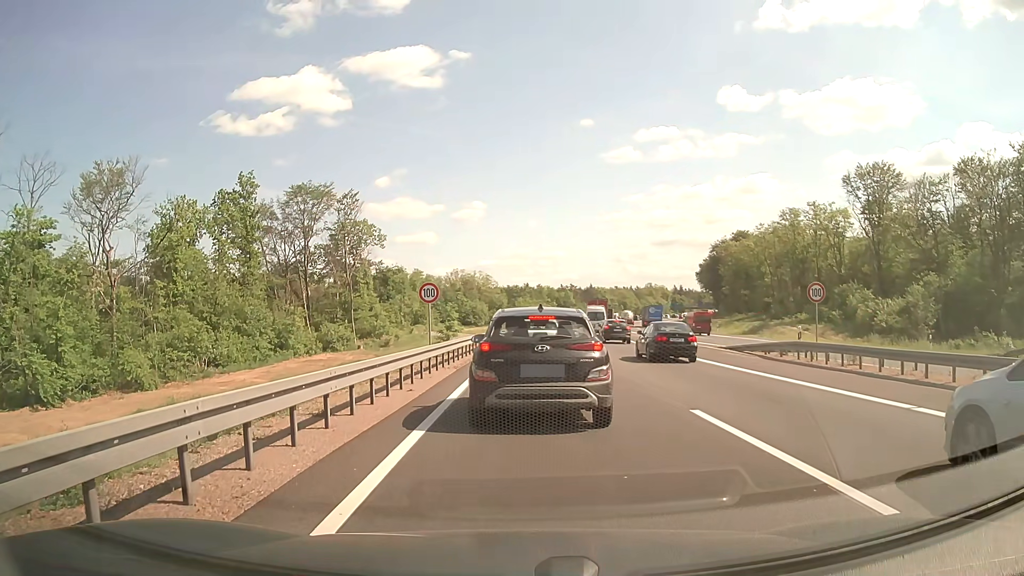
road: motorway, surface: asphalt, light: Day
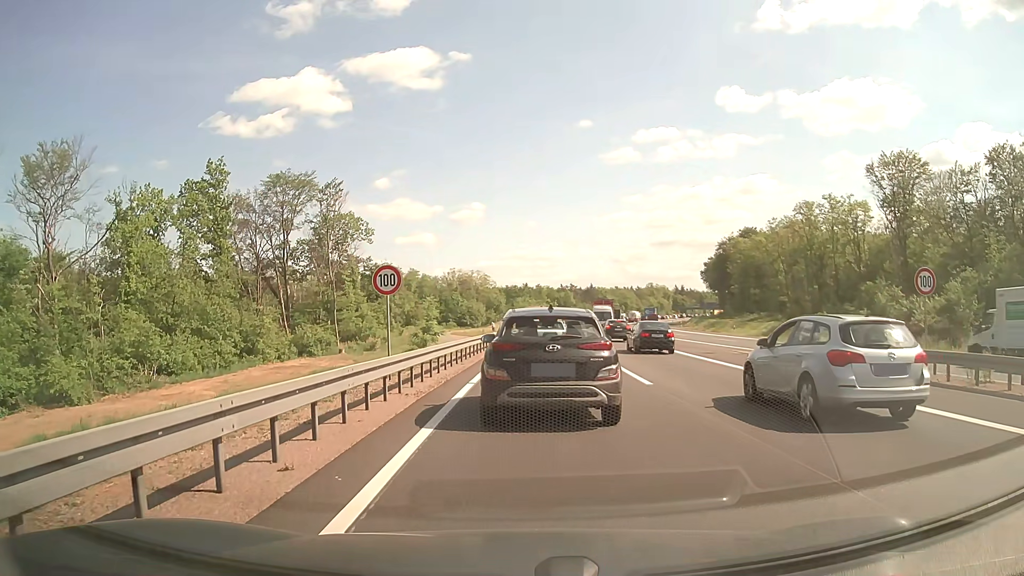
(+0.1, +7.6) m; 0°
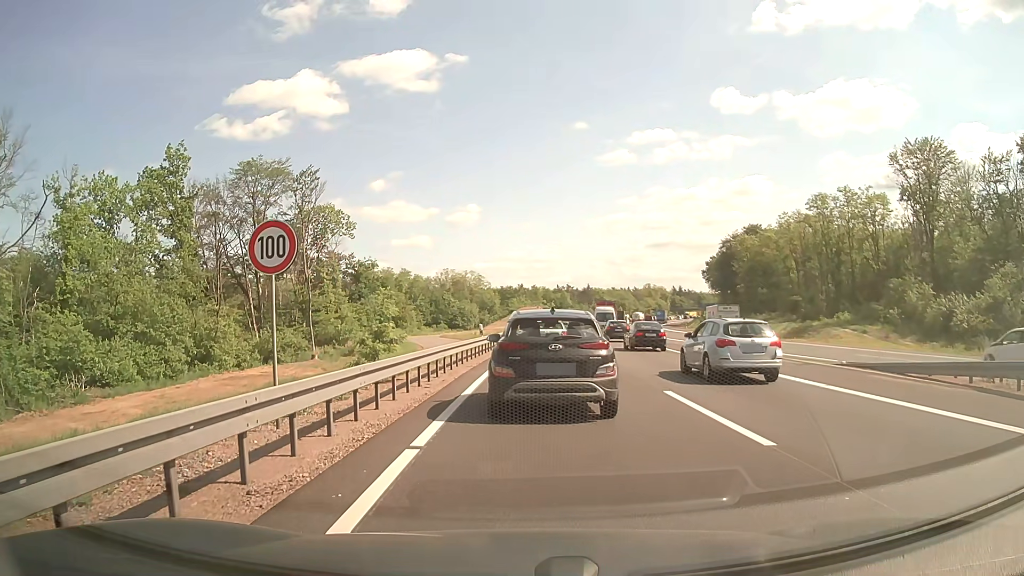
(+0.1, +7.7) m; 0°
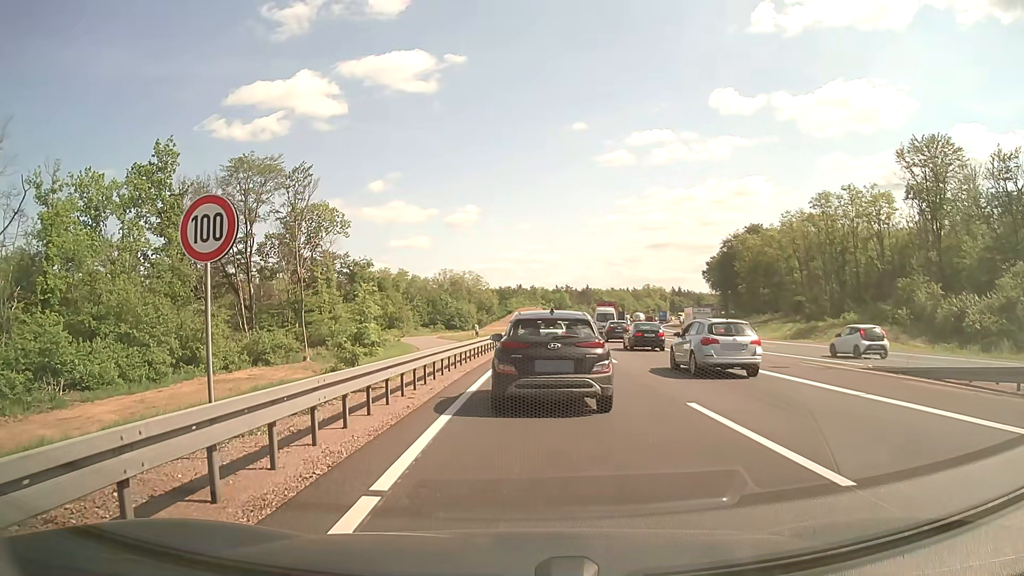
(0.0, +2.0) m; 0°
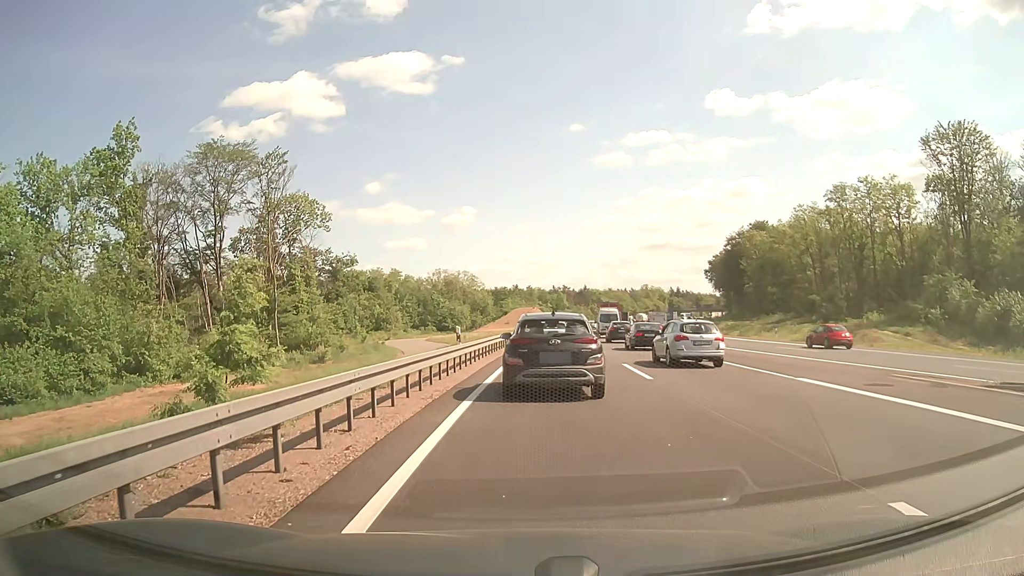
(+0.1, +6.9) m; 0°
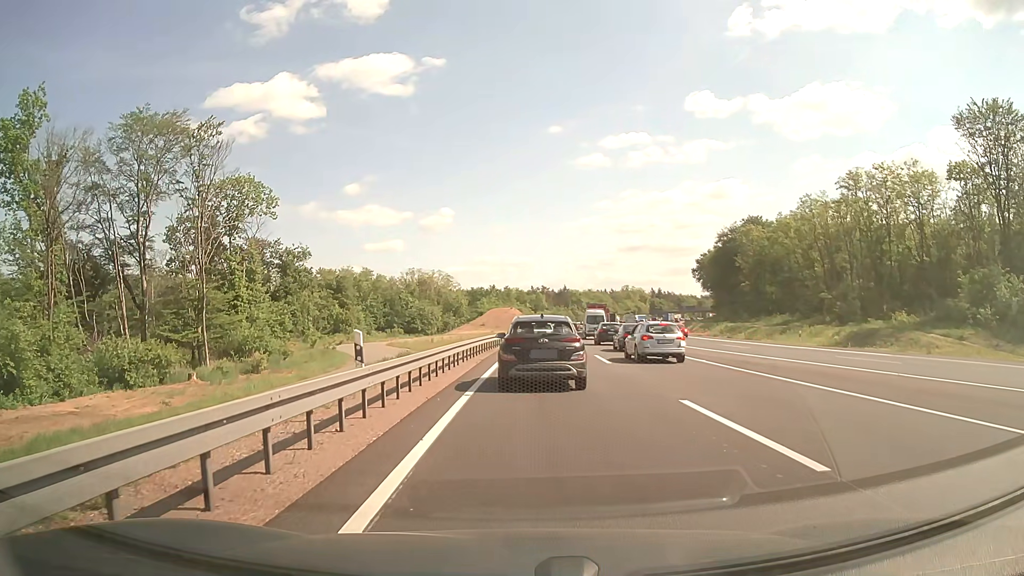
(+0.2, +10.8) m; +2°
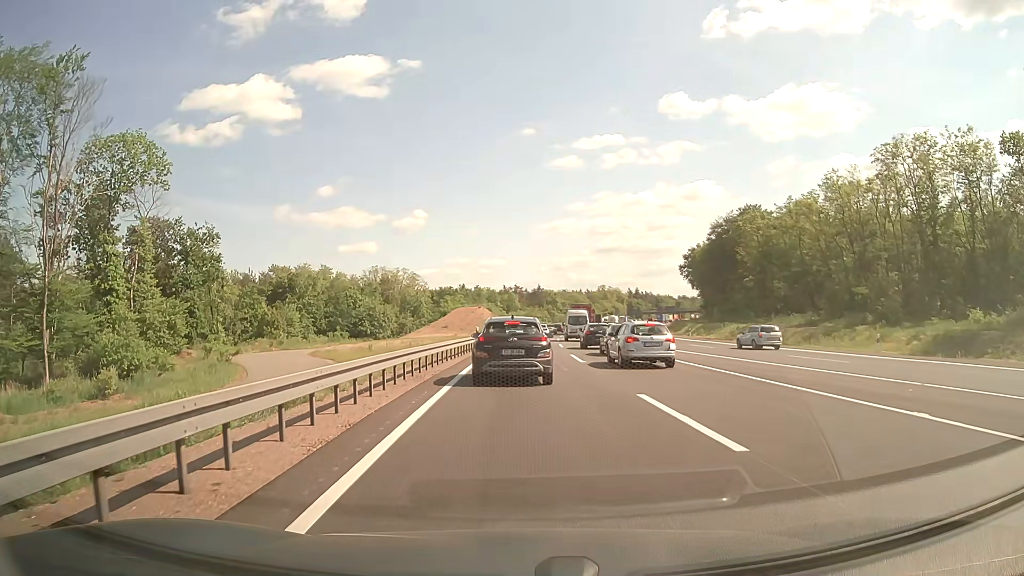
(+0.4, +17.1) m; +2°
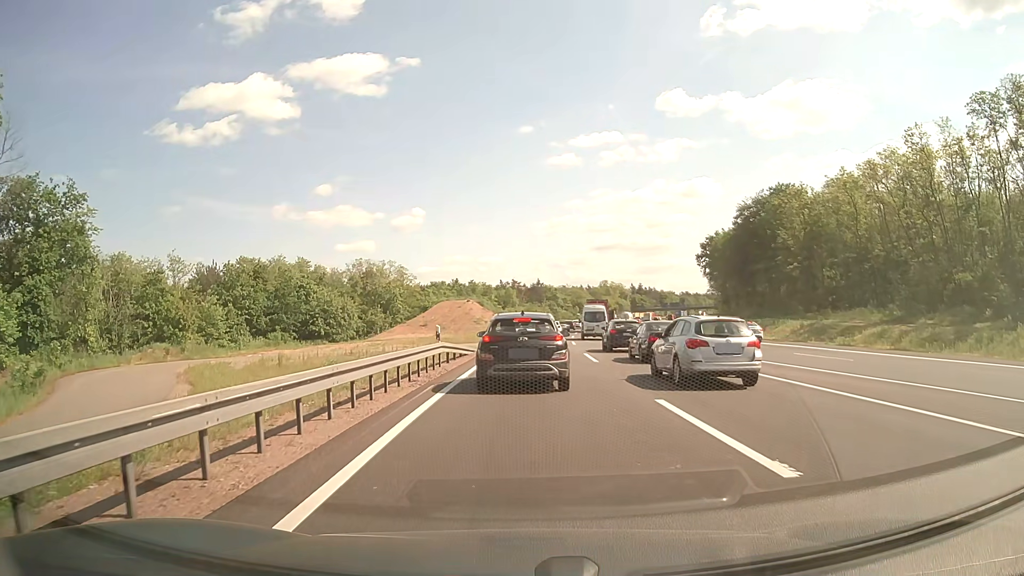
(0.0, +19.5) m; 0°
(0, +10) (0, +20) (+1, +30) (+1, +40) (+2, +50) (+2, +60) (+3, +70) (+4, +80) (+5, +90) (+6, +100) m
